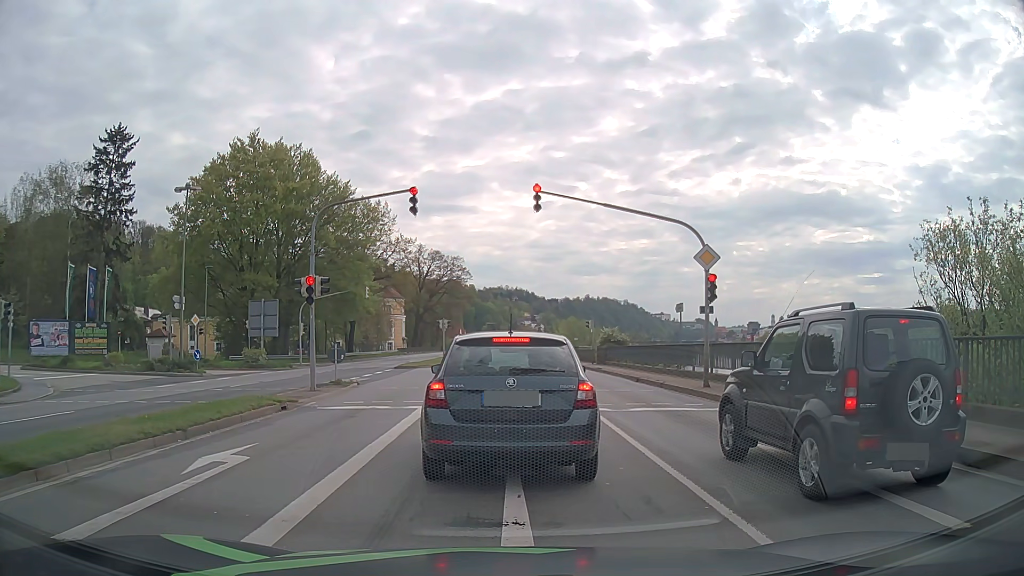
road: primary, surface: asphalt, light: Day
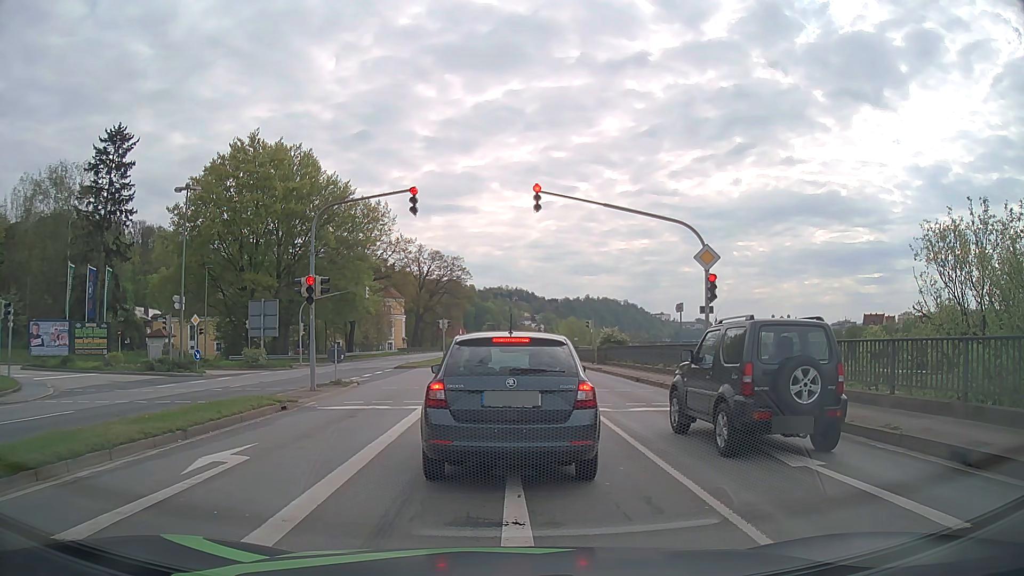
(0.0, +0.1) m; 0°
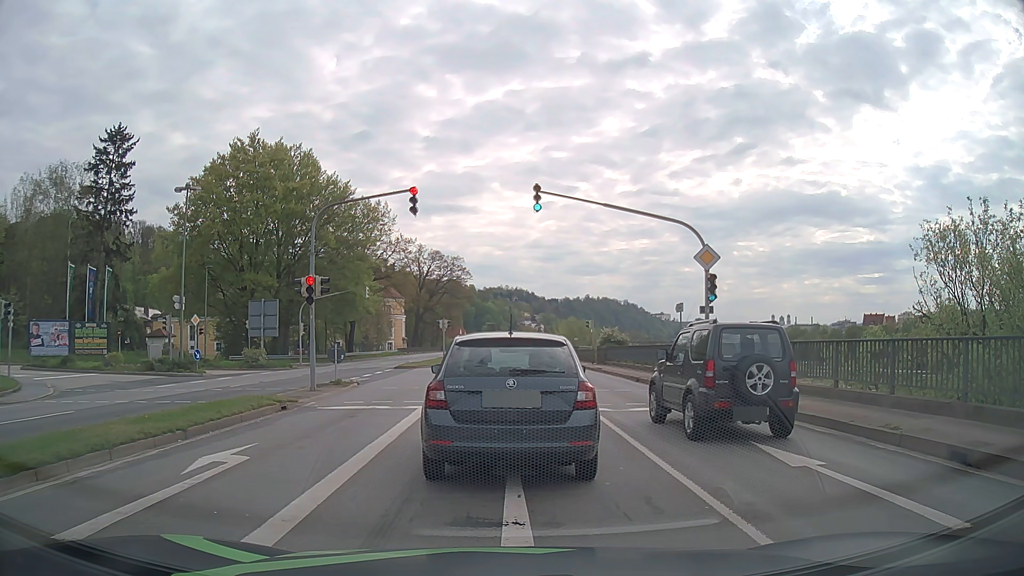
(0.0, 0.0) m; 0°
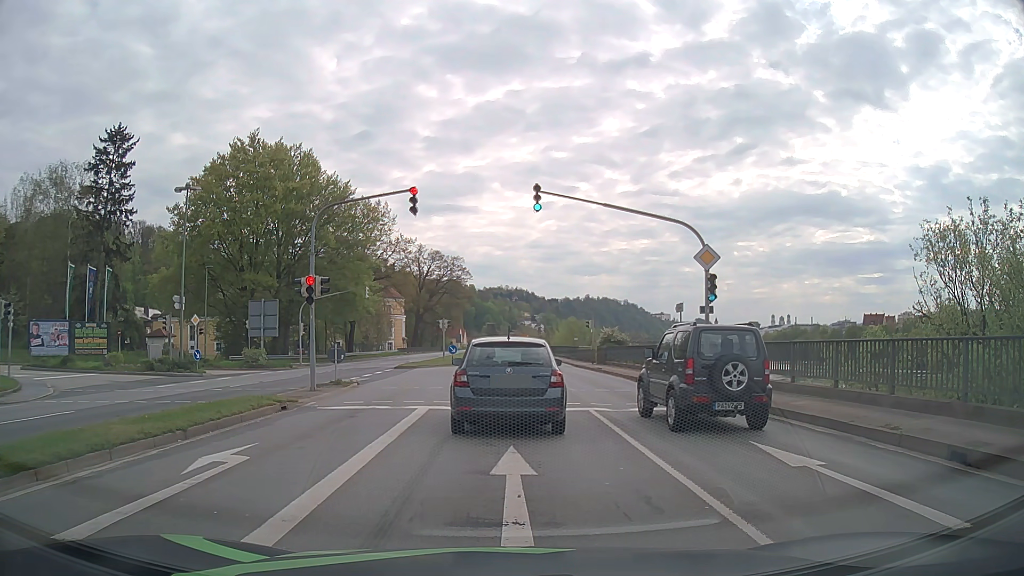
(0.0, 0.0) m; 0°
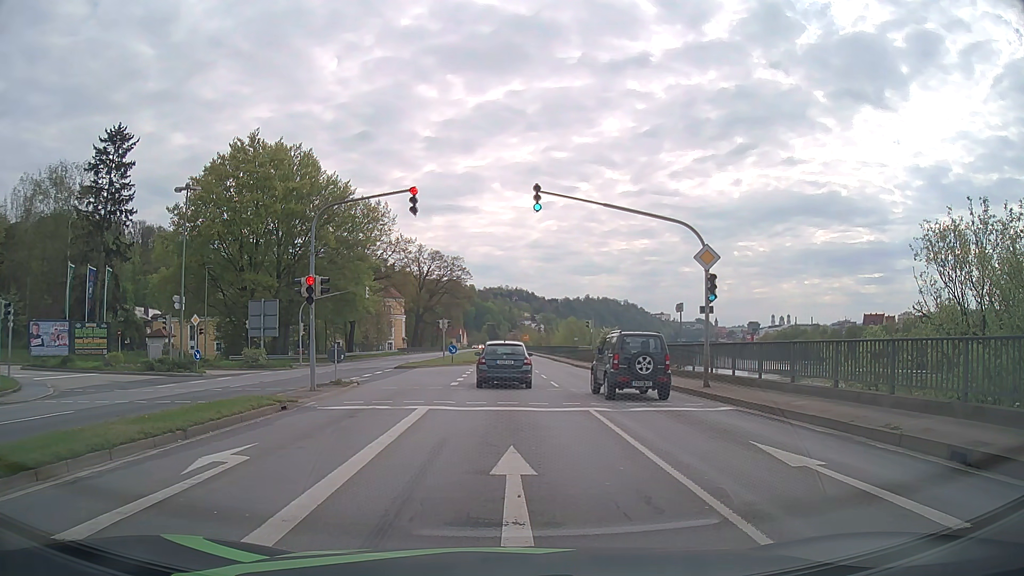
(0.0, 0.0) m; 0°
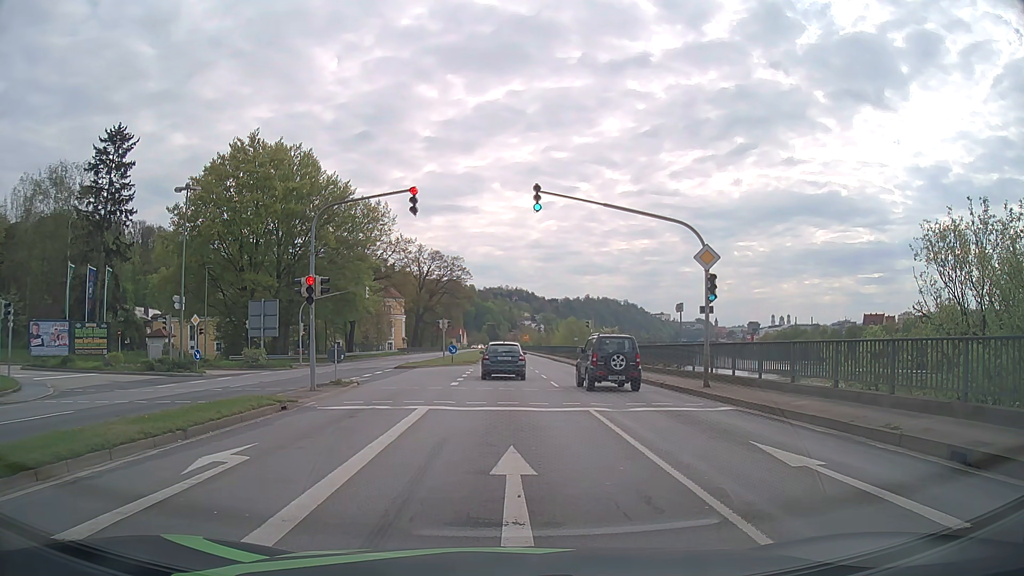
(0.0, 0.0) m; 0°
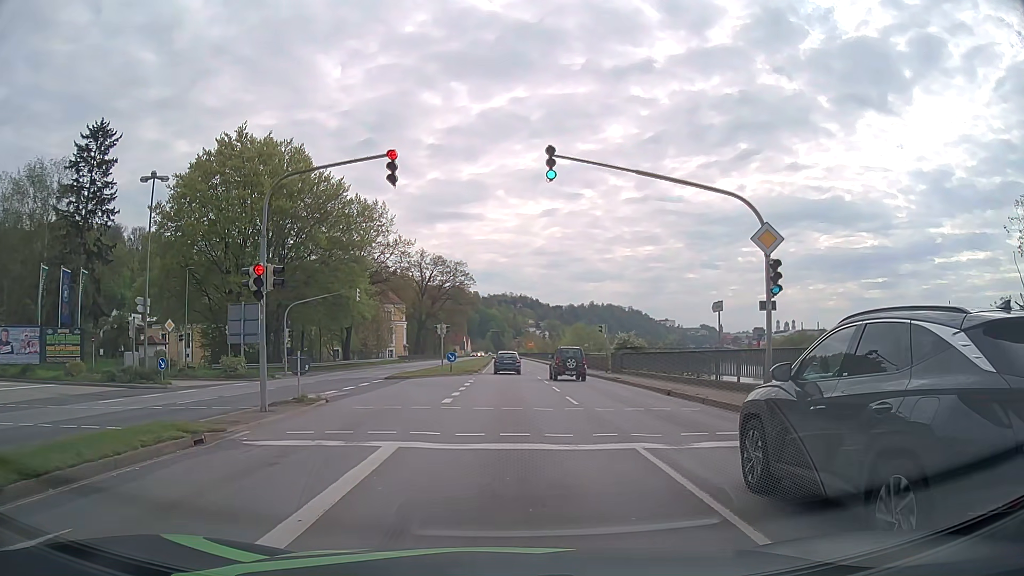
(0.0, +5.0) m; +1°
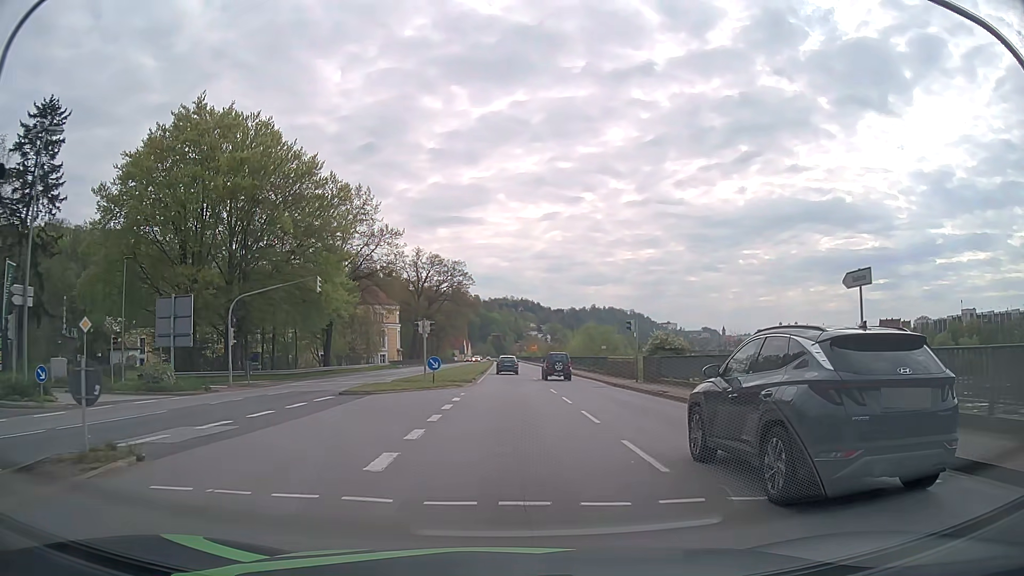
(-0.2, +10.3) m; -1°
(0, +10) (0, +20) (0, +30) (0, +40) (0, +50) (0, +60) (-1, +70) (-1, +80) (-1, +90) (-1, +100) m
